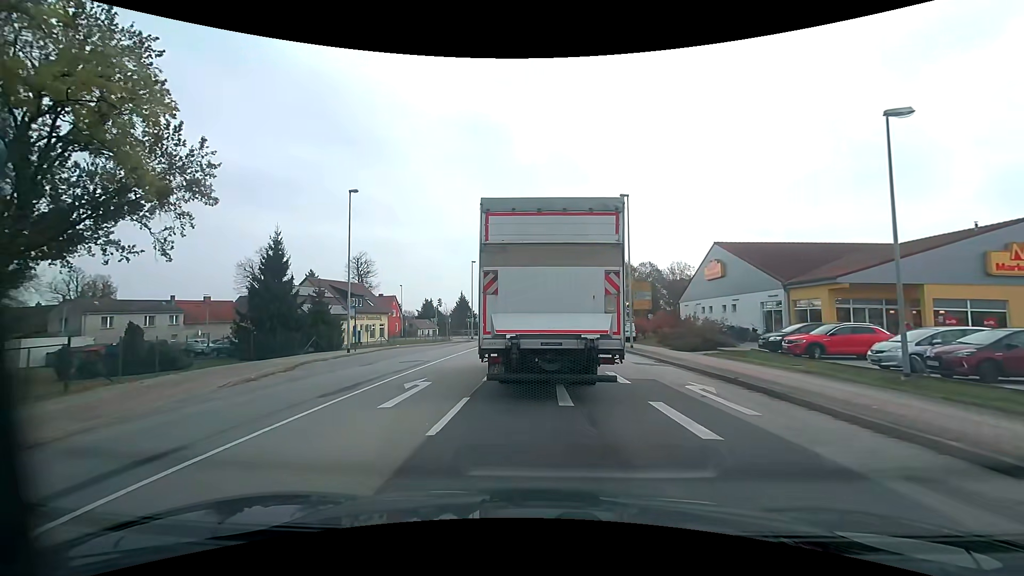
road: primary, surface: asphalt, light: Day
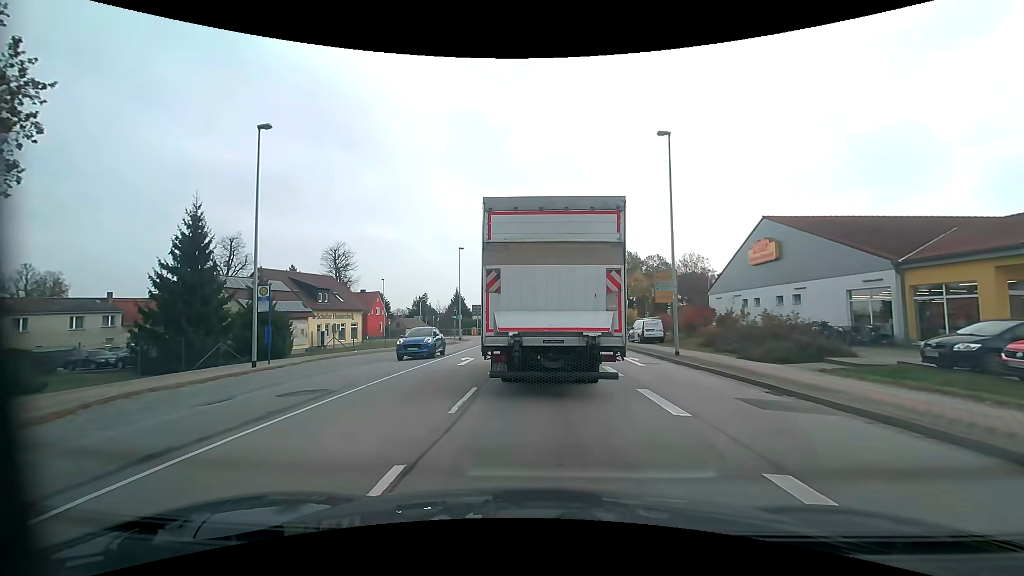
(0.0, +10.7) m; 0°
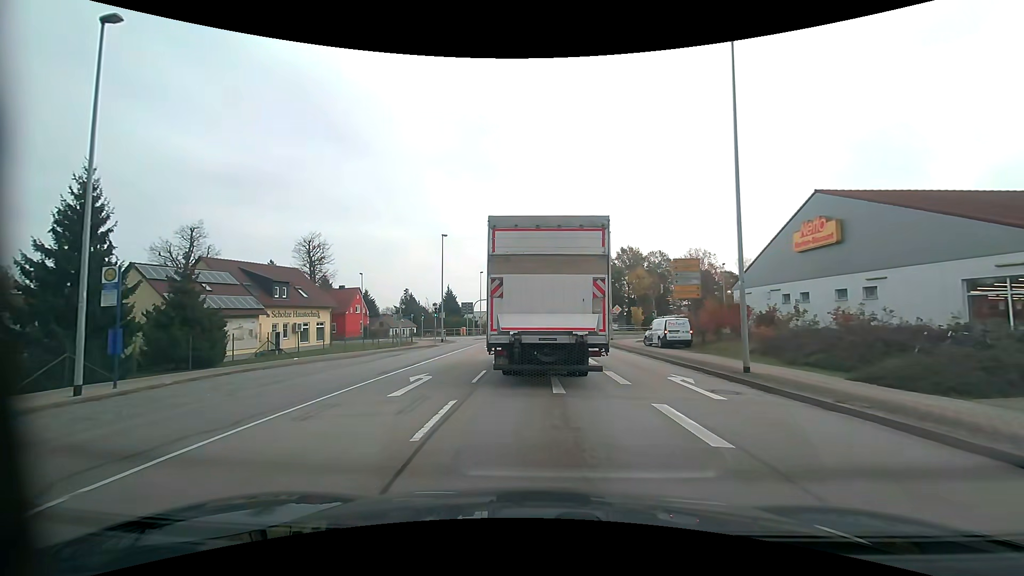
(+0.1, +8.1) m; +1°
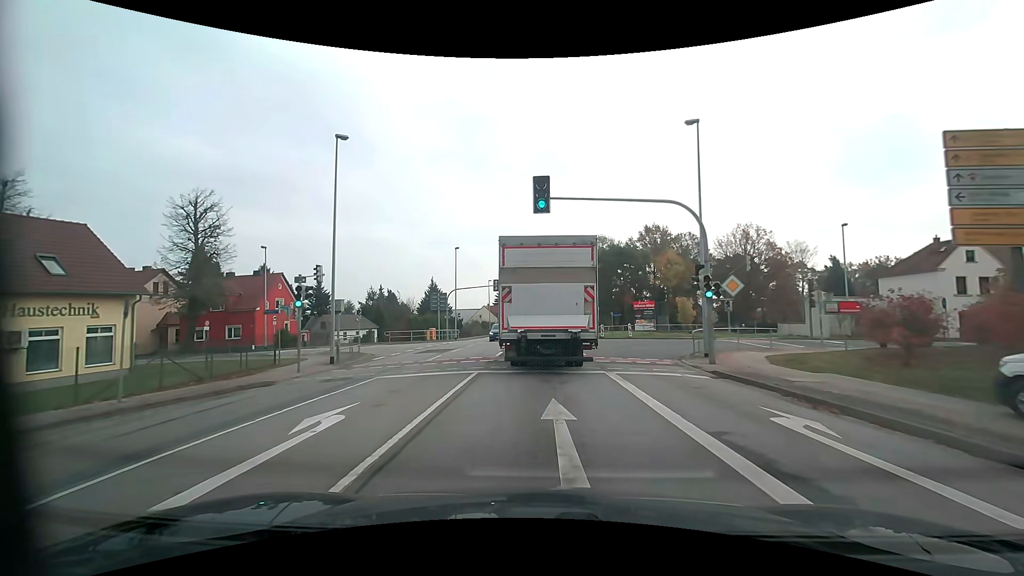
(-0.1, +26.5) m; 0°
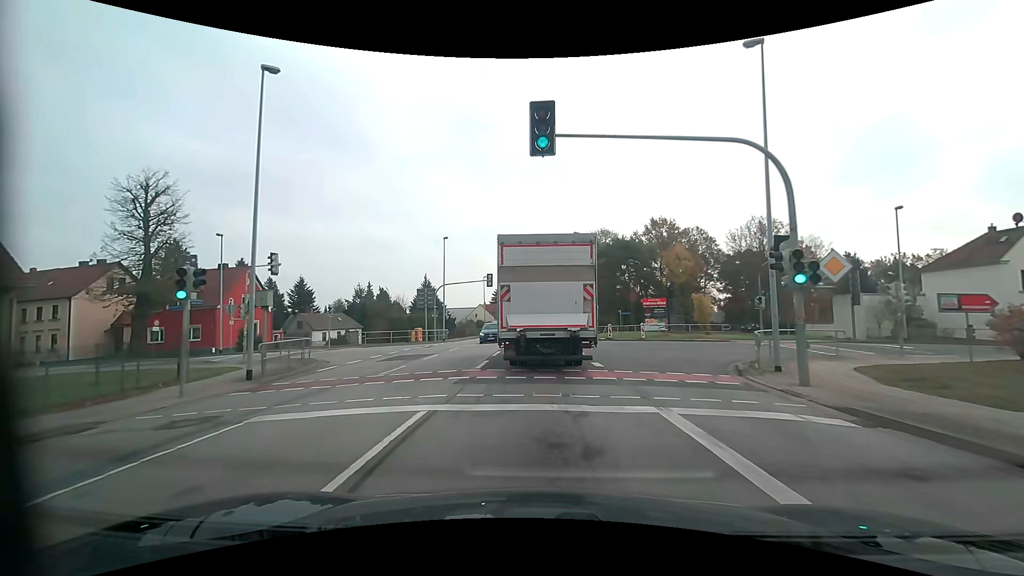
(0.0, +6.3) m; 0°
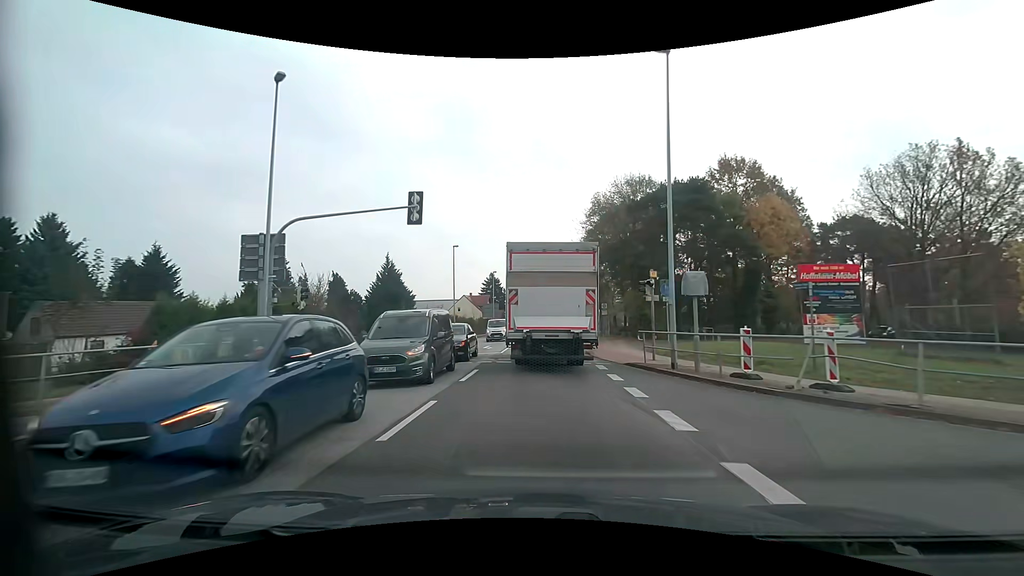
(+0.1, +33.1) m; 0°
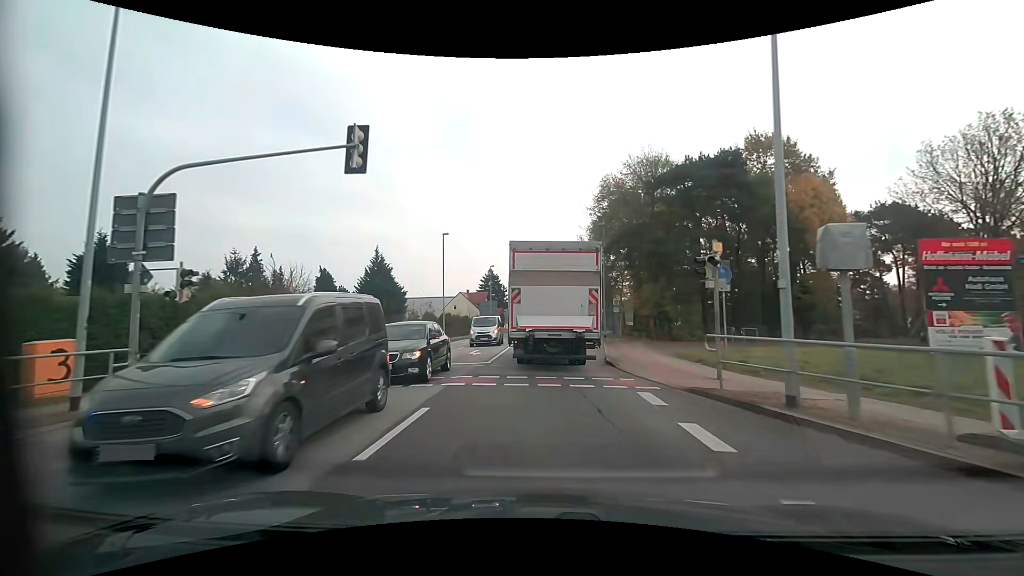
(0.0, +7.0) m; 0°
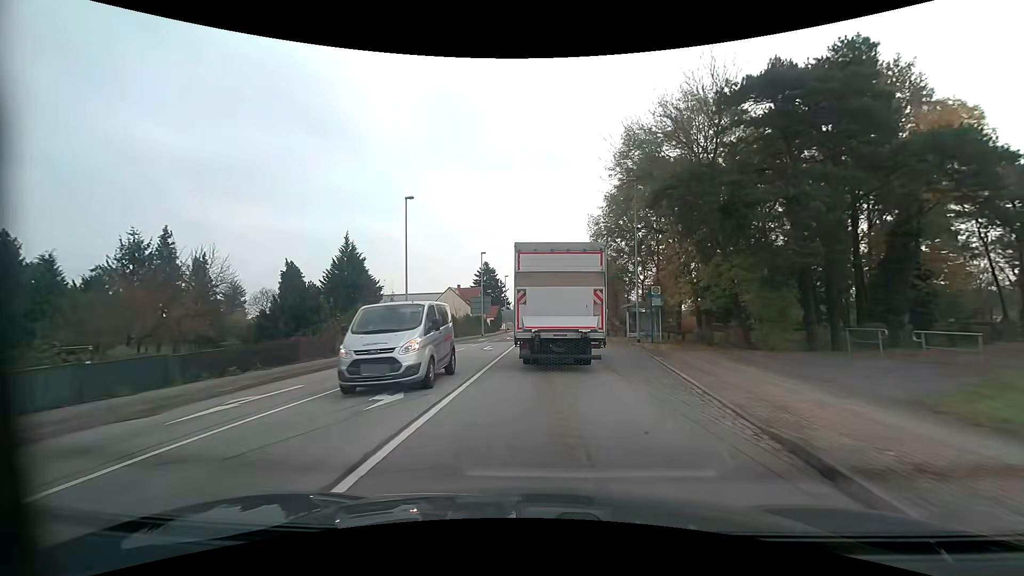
(-0.1, +14.3) m; -1°
(0, +10) (0, +20) (0, +30) (0, +40) (0, +50) (0, +60) (+1, +70) (+1, +80) (0, +90) (0, +100) m
